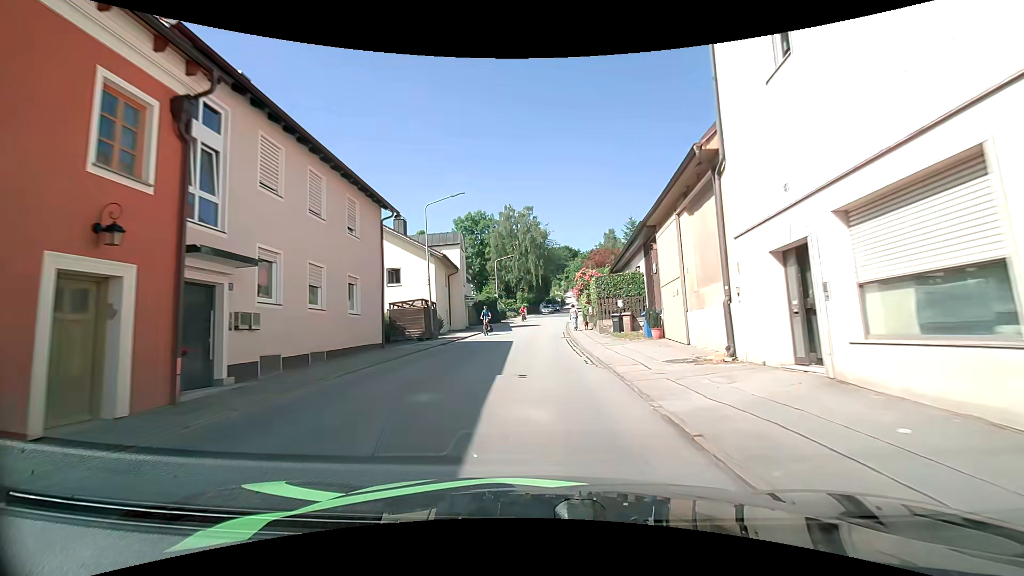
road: tertiary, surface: asphalt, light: Day
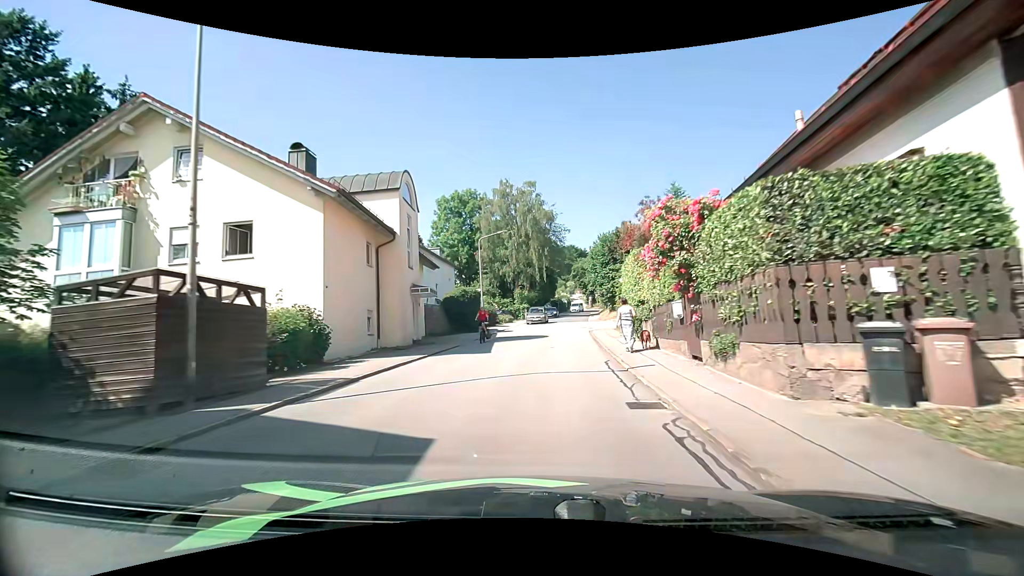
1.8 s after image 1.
(0.0, +19.0) m; 0°
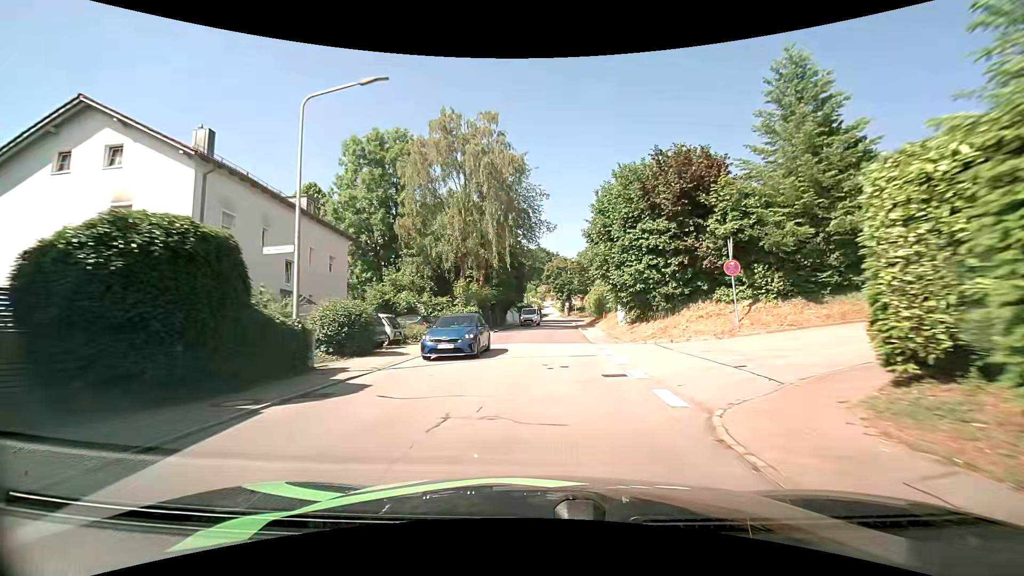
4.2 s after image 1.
(+0.7, +26.5) m; +4°
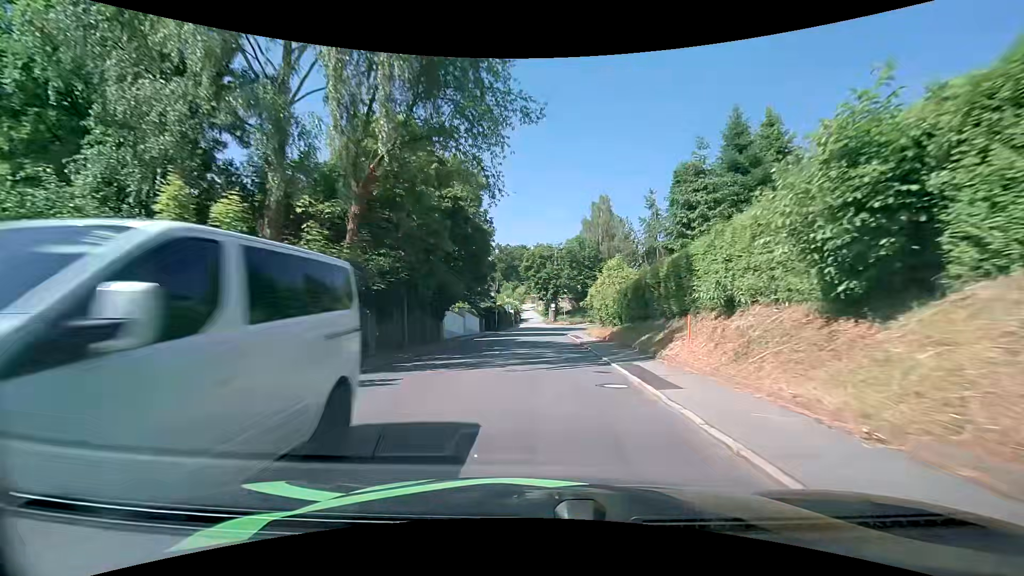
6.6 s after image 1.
(+0.7, +28.2) m; +2°
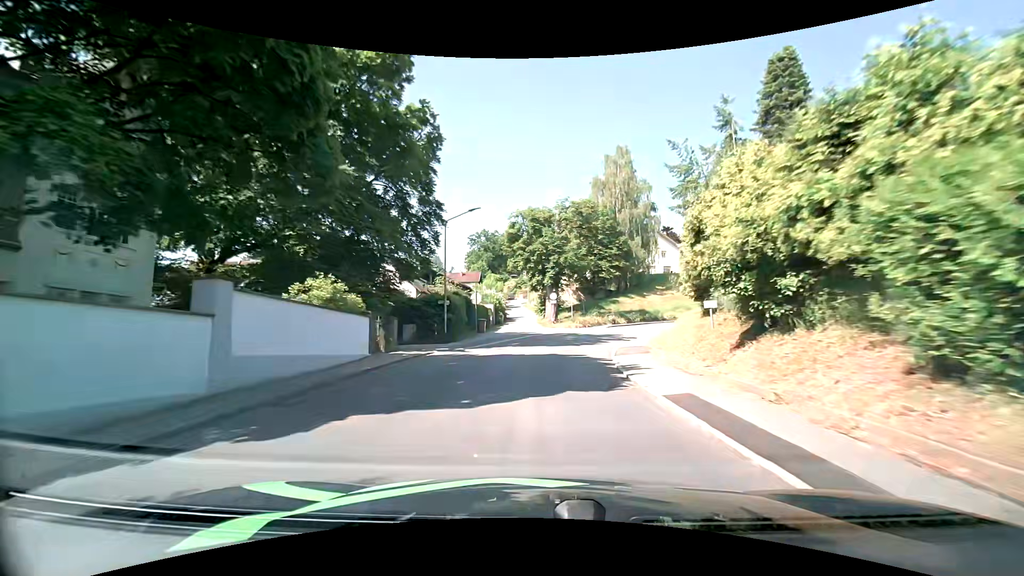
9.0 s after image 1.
(+0.1, +28.9) m; +1°
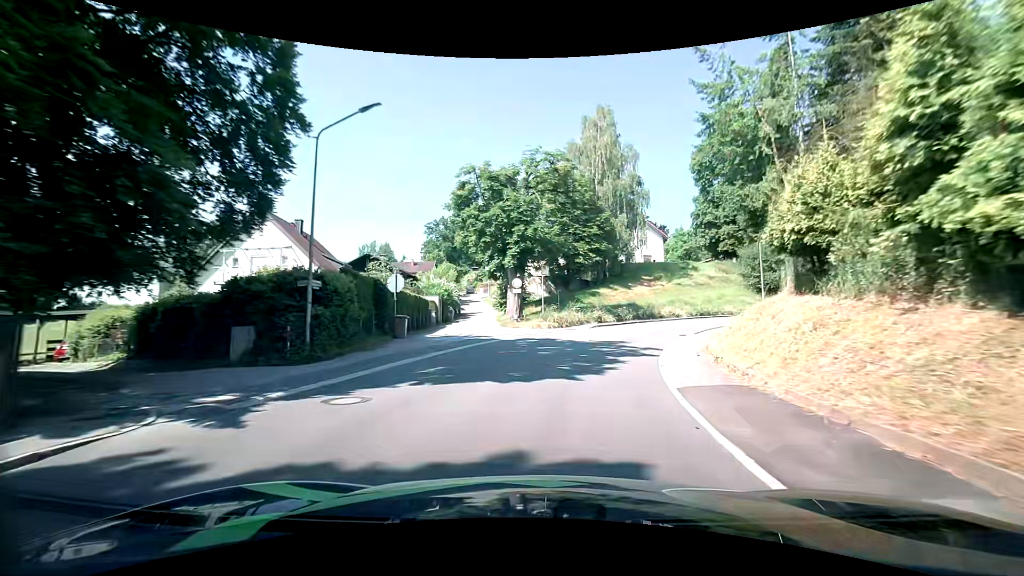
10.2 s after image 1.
(+0.2, +13.8) m; +4°
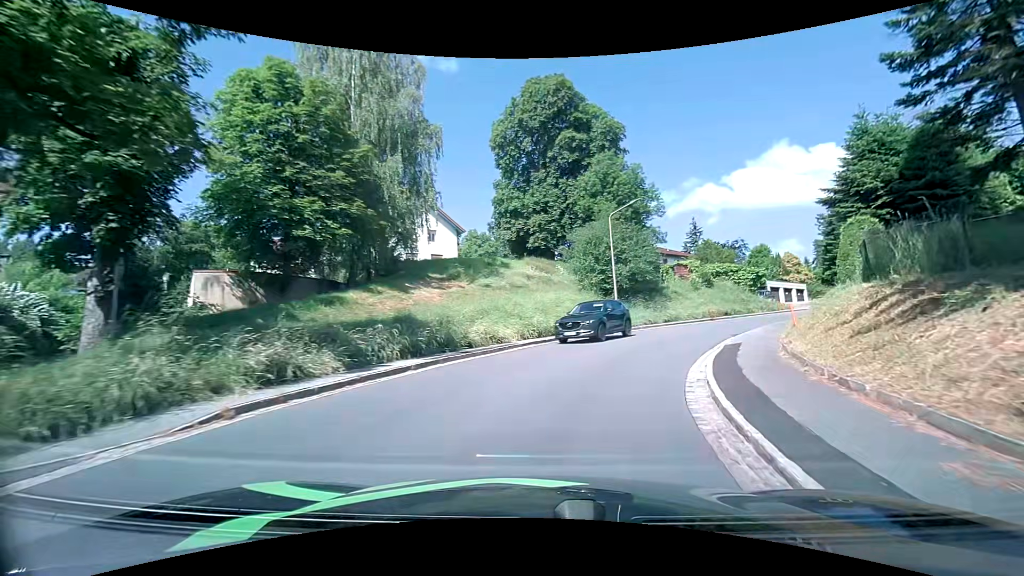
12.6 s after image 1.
(+4.0, +24.4) m; +22°
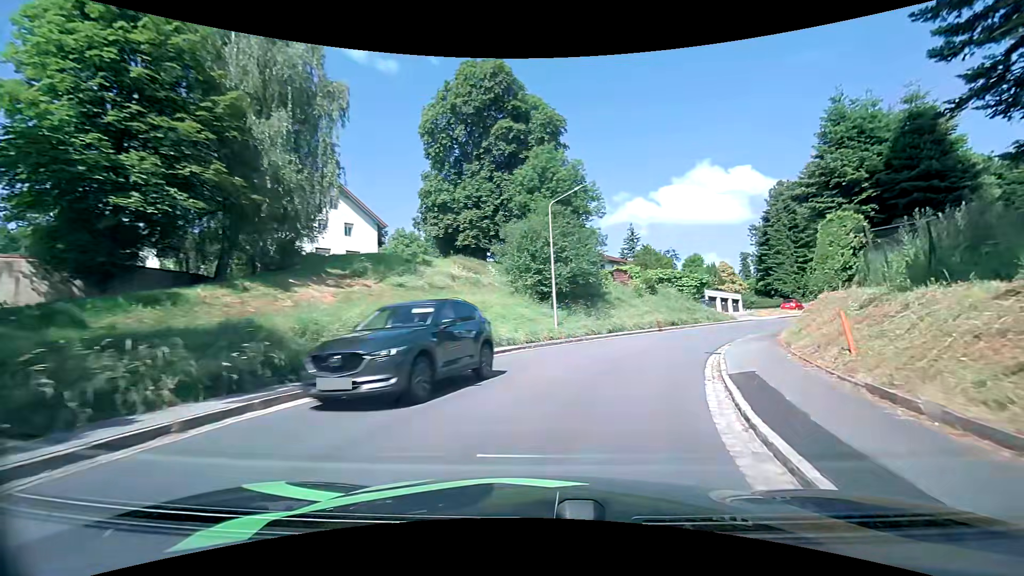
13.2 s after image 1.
(+0.4, +5.9) m; +7°
(+1, +10) (+5, +19) (+10, +28) (+16, +35) (+23, +43) (+31, +50) (+38, +57) (+44, +64) (+50, +72) (+55, +81) m
